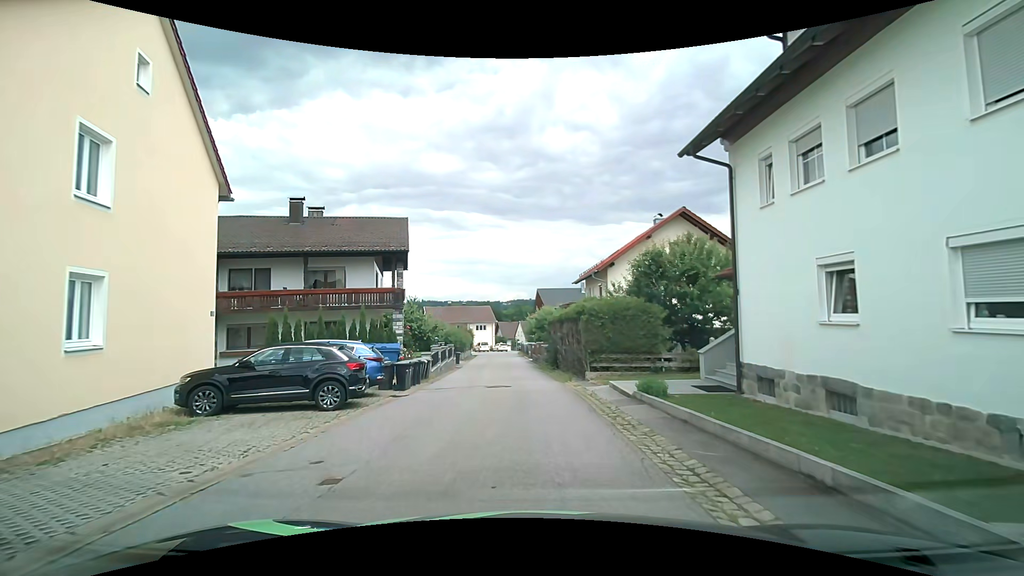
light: Day
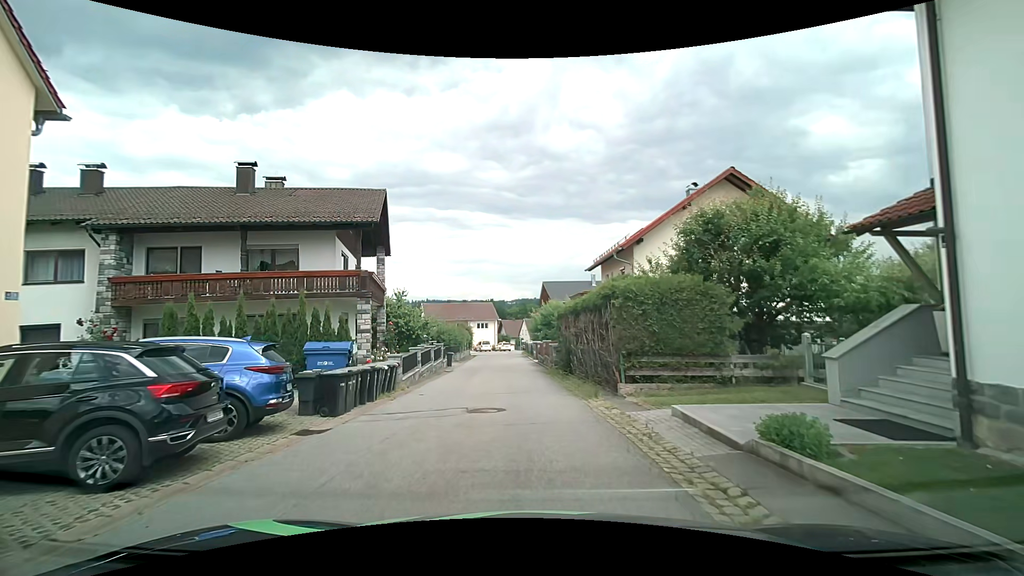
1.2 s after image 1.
(0.0, +6.2) m; 0°
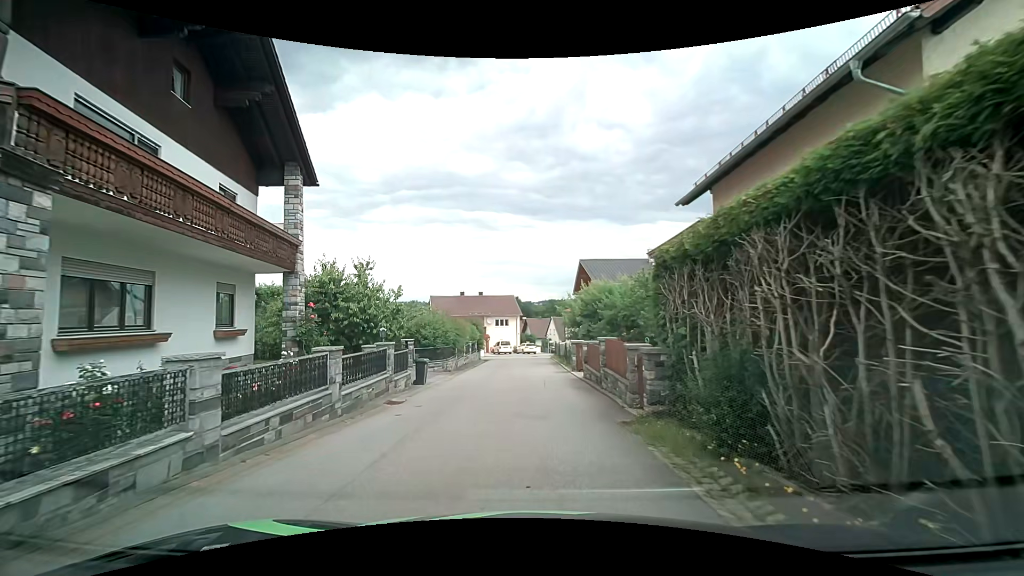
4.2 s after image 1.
(-0.4, +15.7) m; -3°
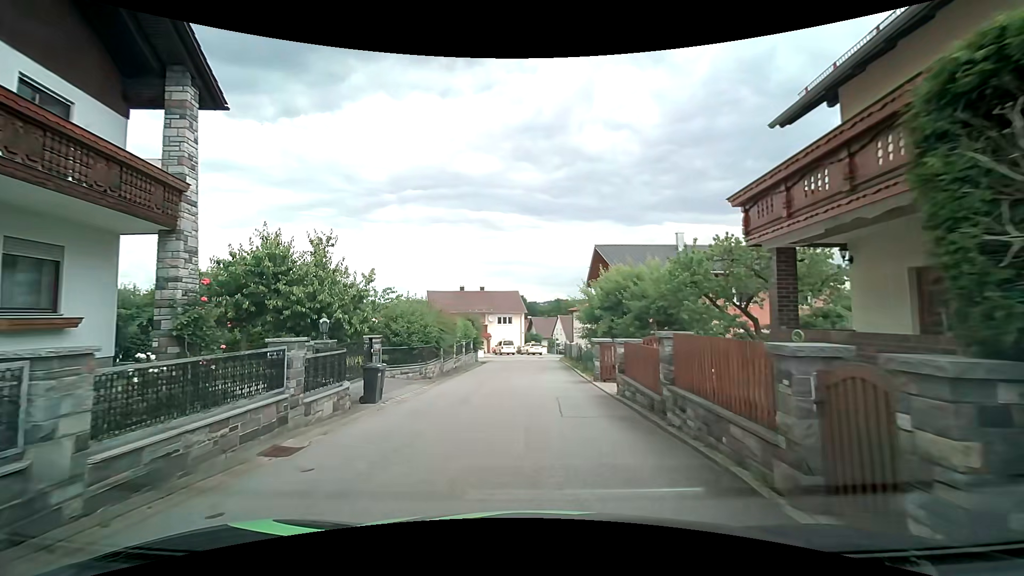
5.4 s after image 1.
(0.0, +6.3) m; -1°
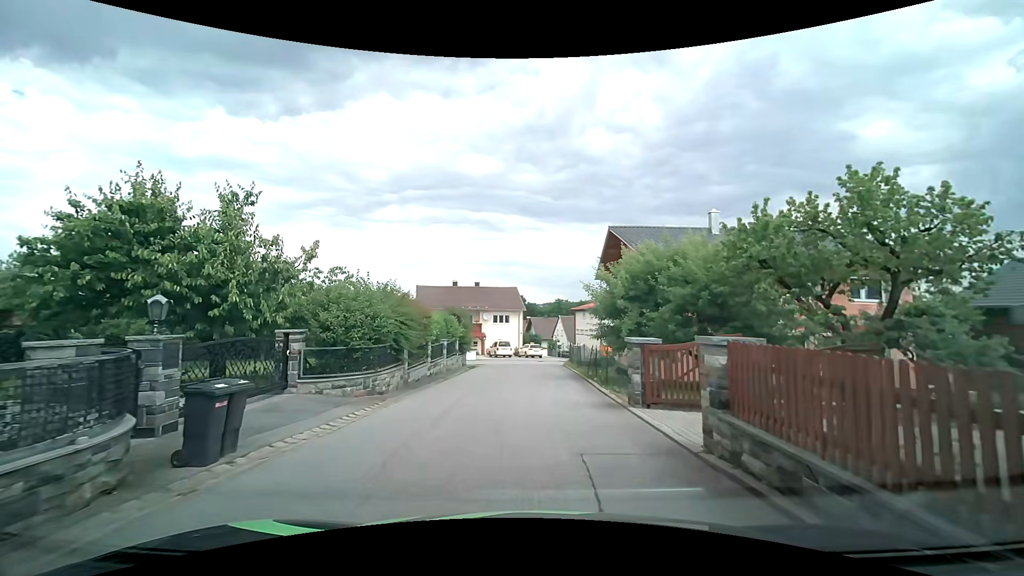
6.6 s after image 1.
(0.0, +6.3) m; -1°
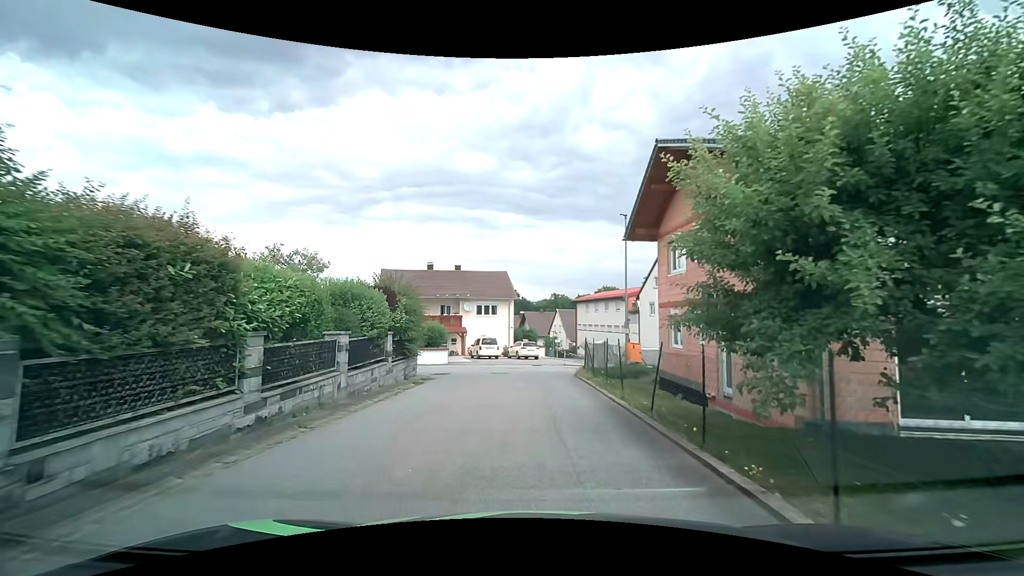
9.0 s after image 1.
(+0.3, +12.4) m; +2°
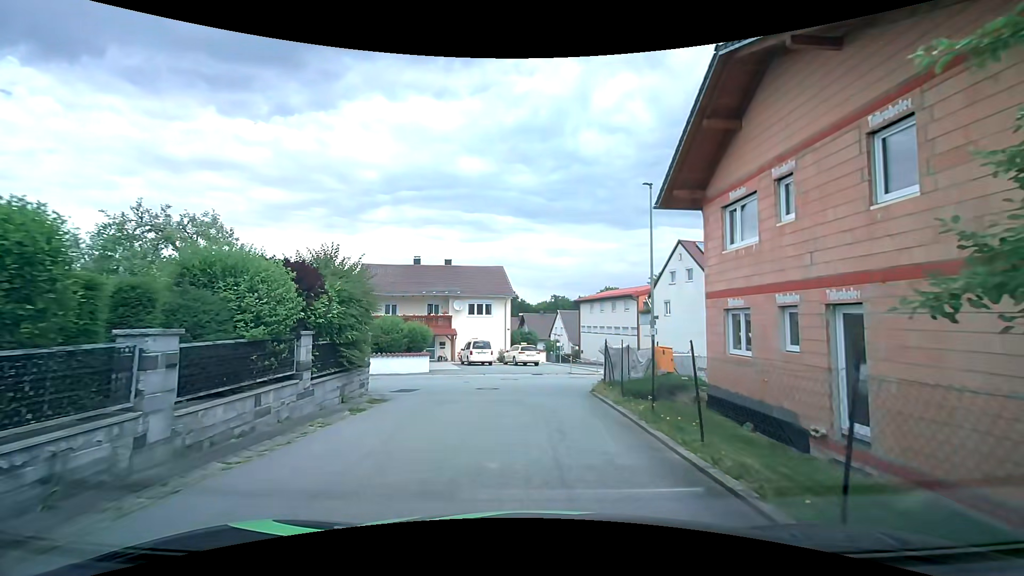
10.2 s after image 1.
(0.0, +5.7) m; 0°
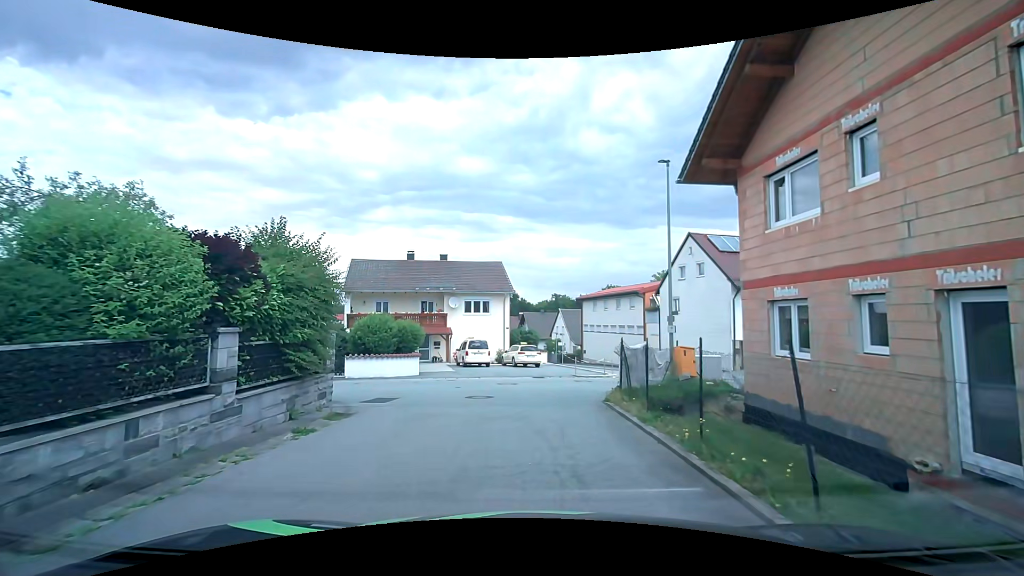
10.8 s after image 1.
(0.0, +2.5) m; 0°
